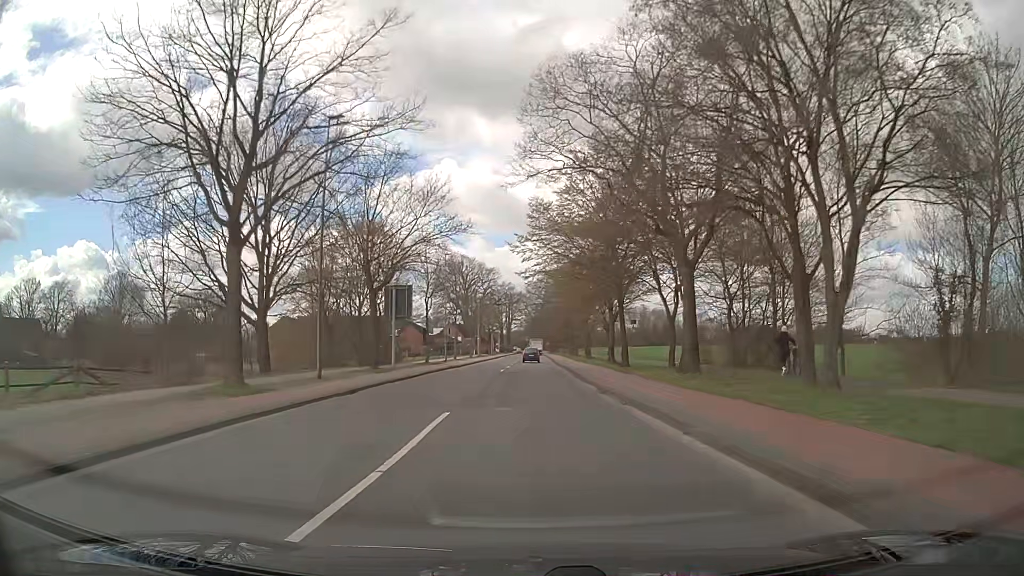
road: secondary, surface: asphalt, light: Day
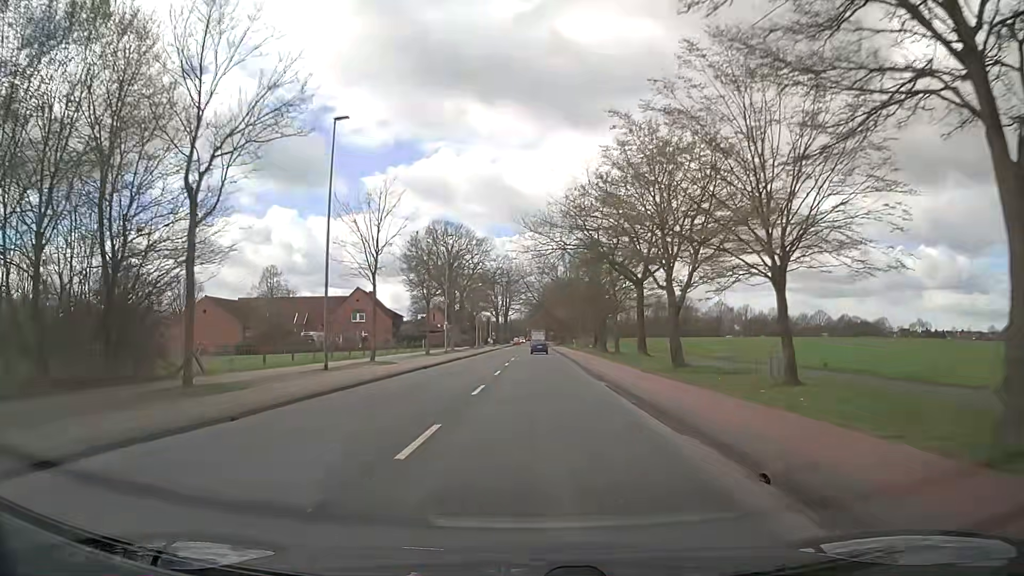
(+0.2, +39.4) m; 0°
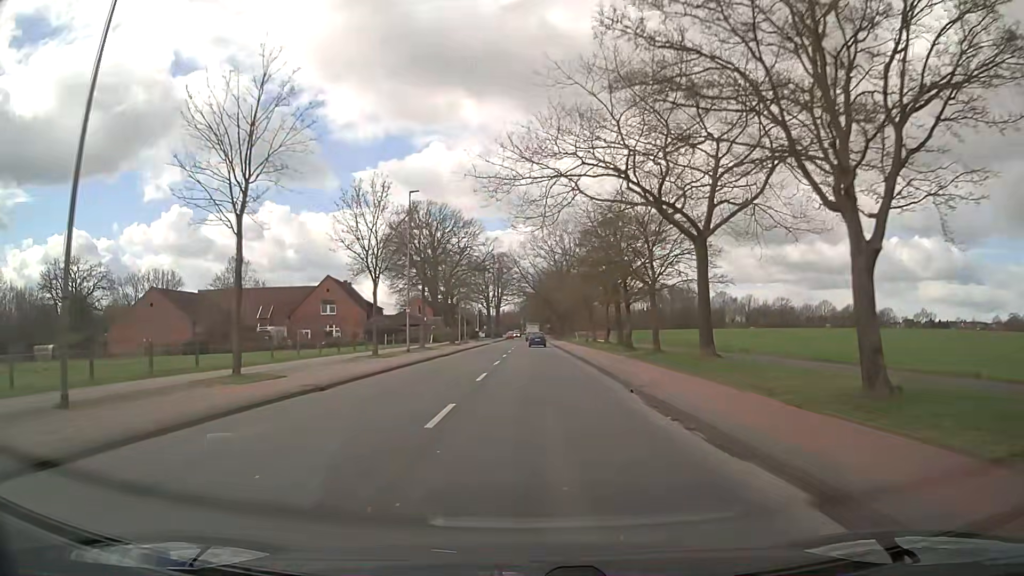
(+0.2, +16.1) m; +1°
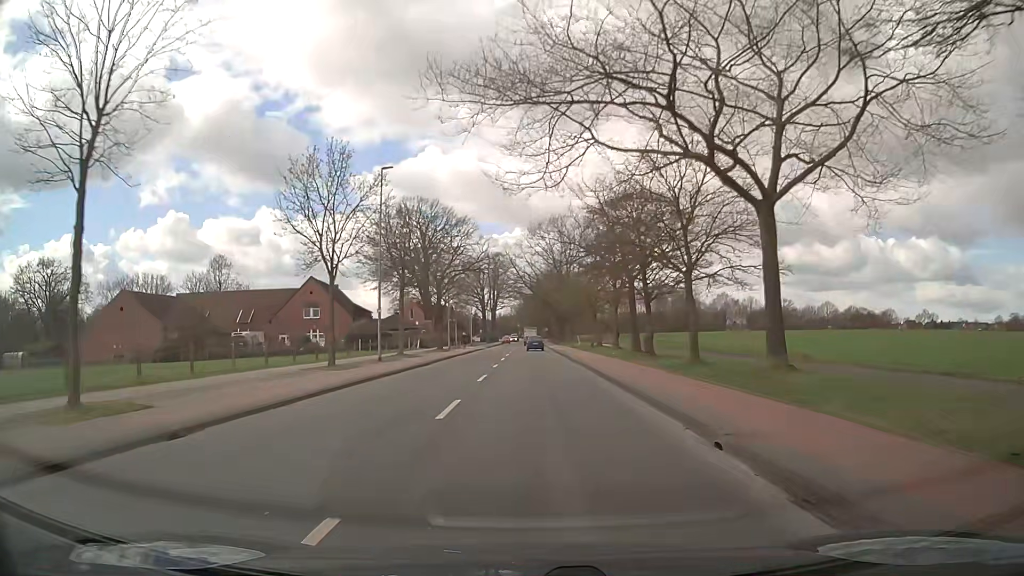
(0.0, +7.6) m; 0°
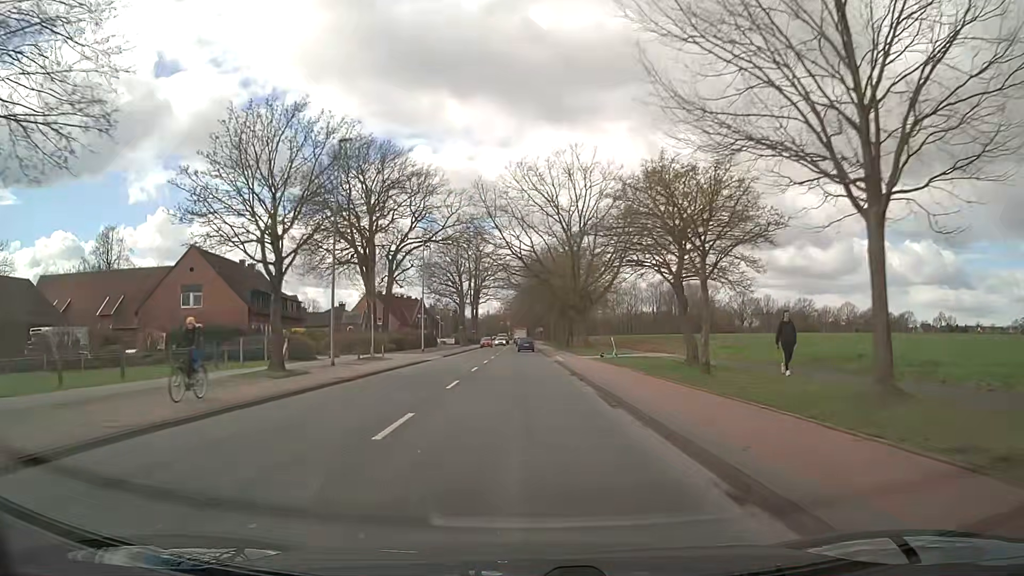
(+0.2, +38.3) m; 0°
(0, +10) (0, +20) (0, +30) (0, +40) (0, +50) (0, +60) (0, +70) (0, +80) (-1, +90) (-1, +100) m
